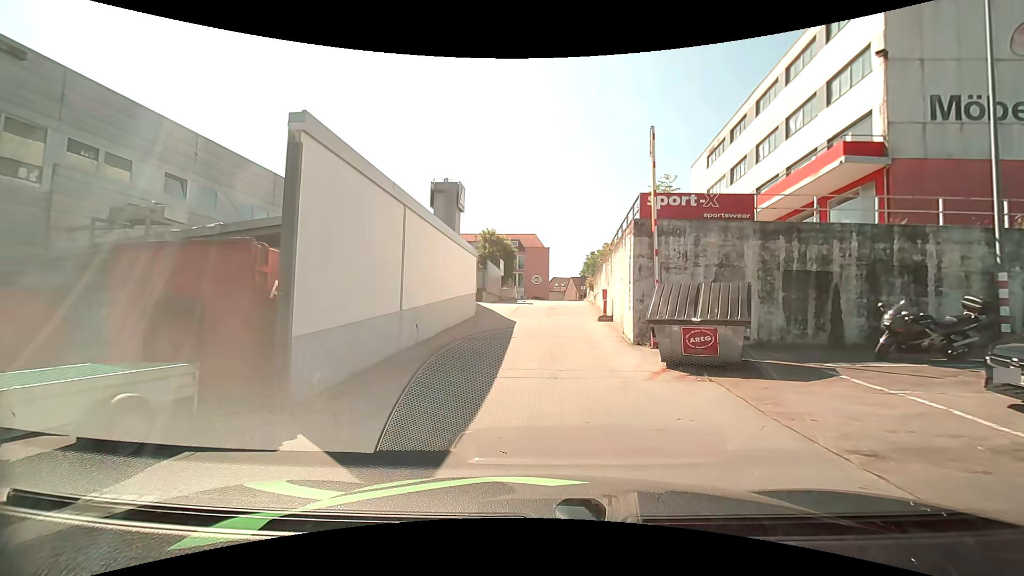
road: service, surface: asphalt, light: Day
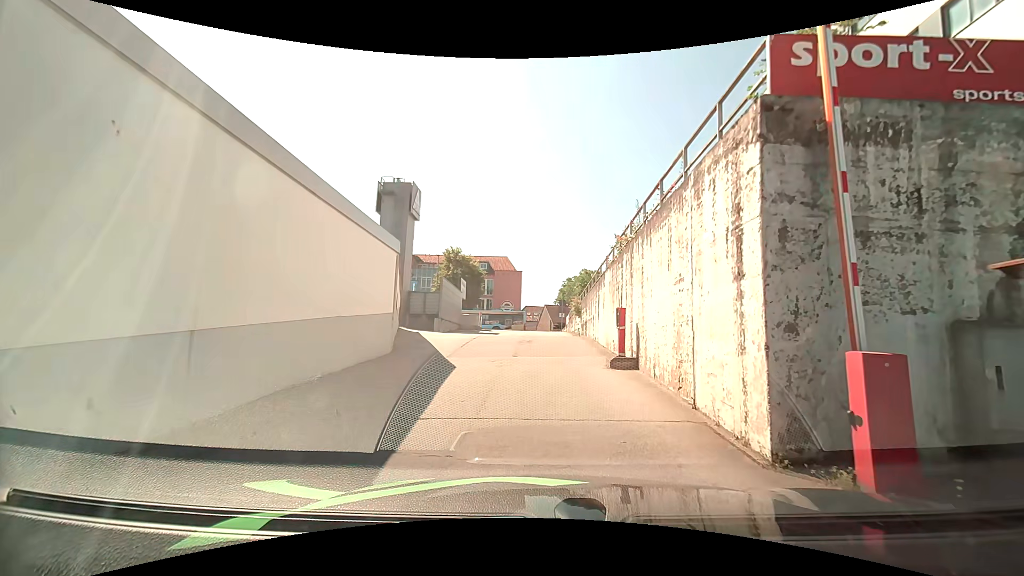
(+0.1, +9.3) m; +2°
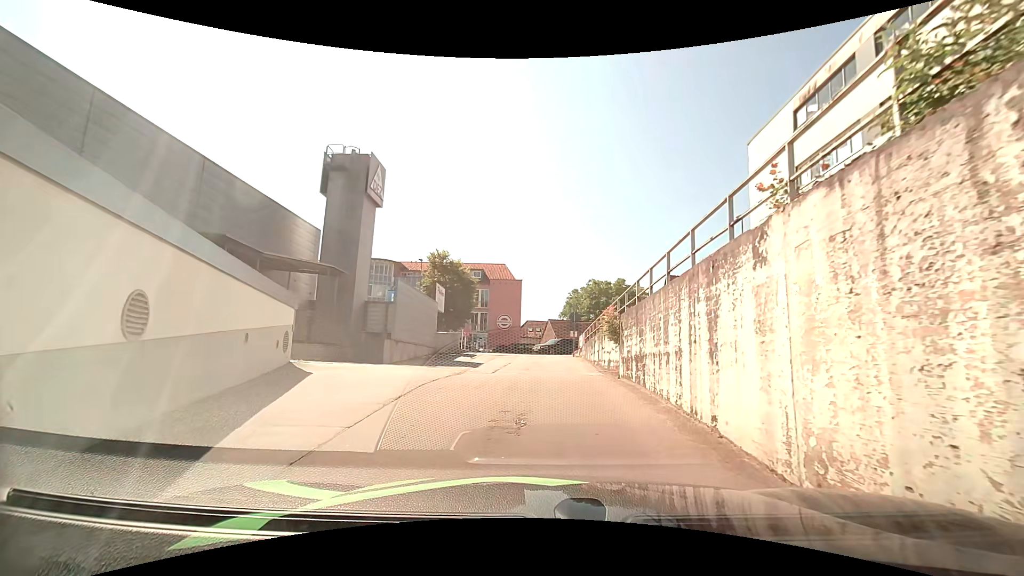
(+0.2, +10.8) m; +1°
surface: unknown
